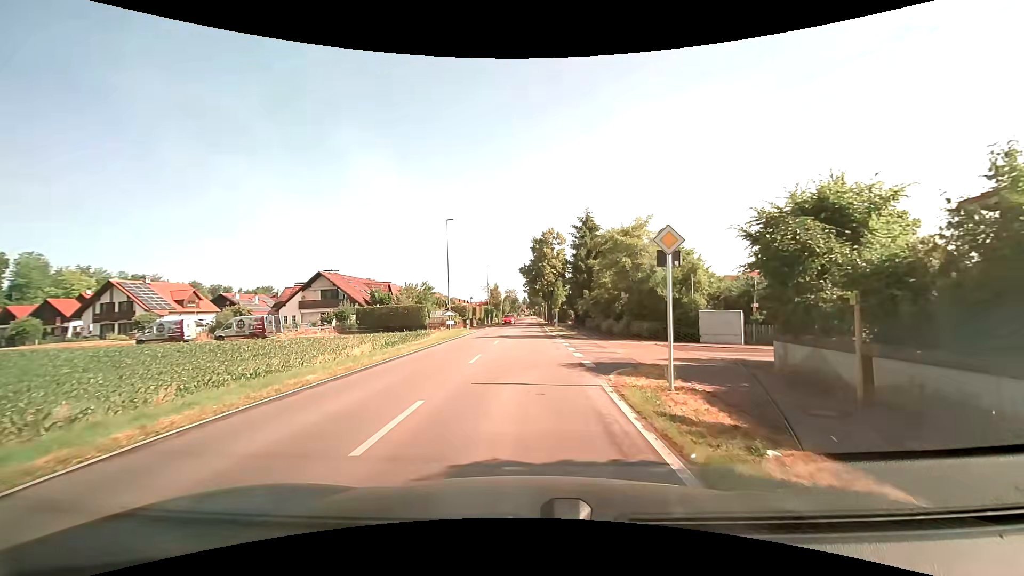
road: tertiary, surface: asphalt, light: Day
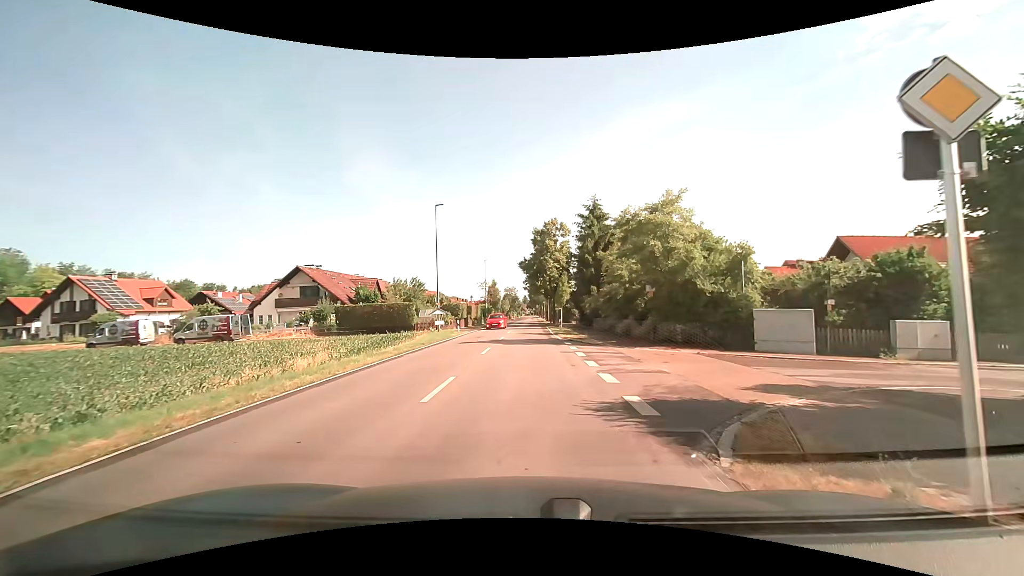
(+0.1, +6.1) m; 0°
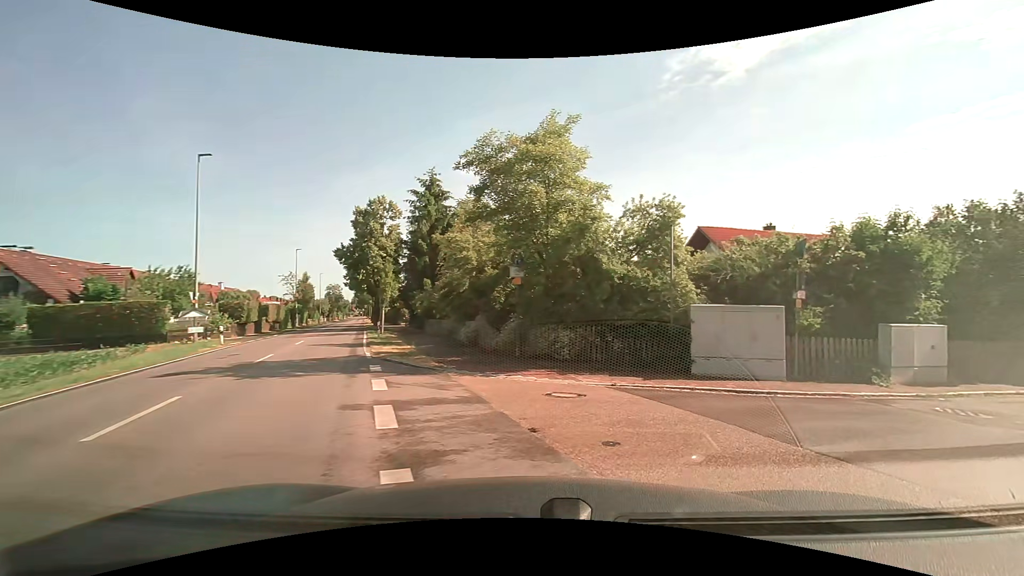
(+0.6, +9.9) m; +16°
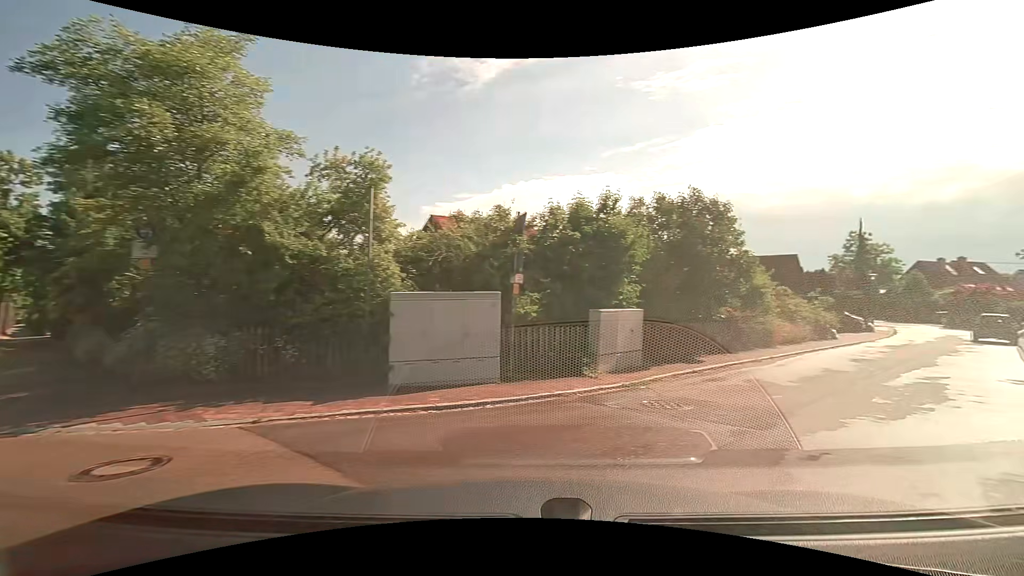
(+0.8, +3.5) m; +27°
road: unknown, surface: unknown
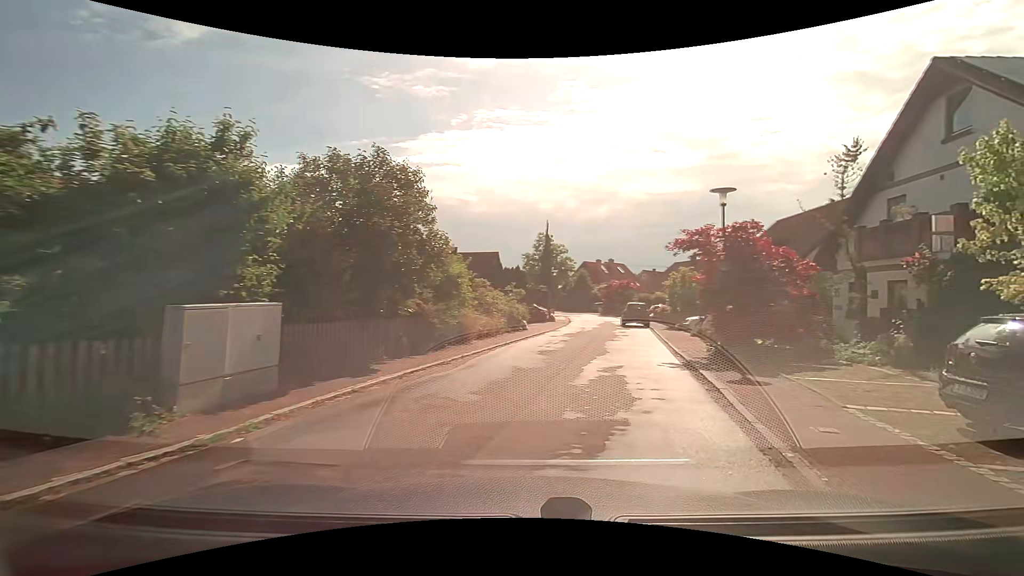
(+1.2, +3.9) m; +35°
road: residential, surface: asphalt
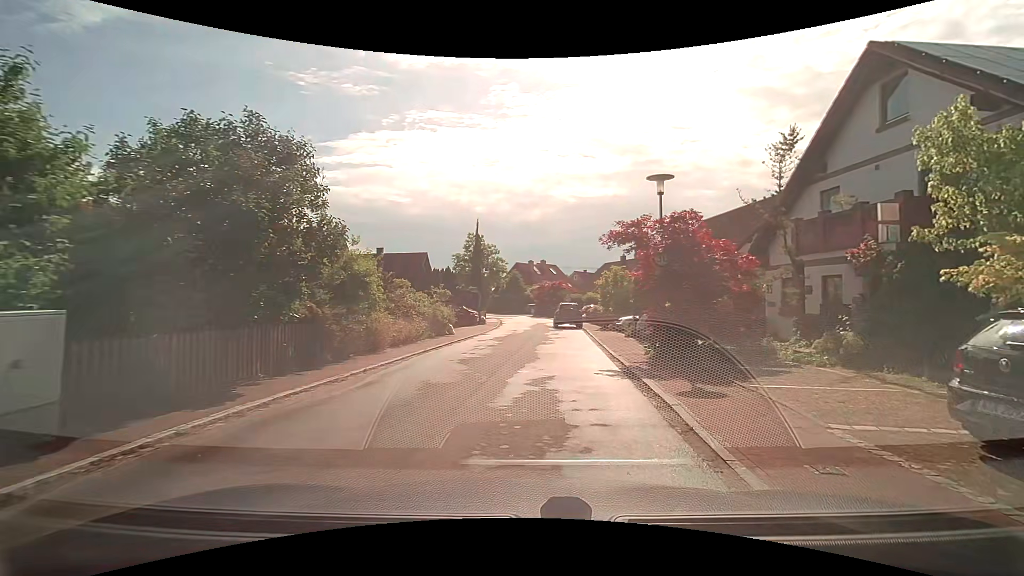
(+0.1, +2.0) m; +9°
